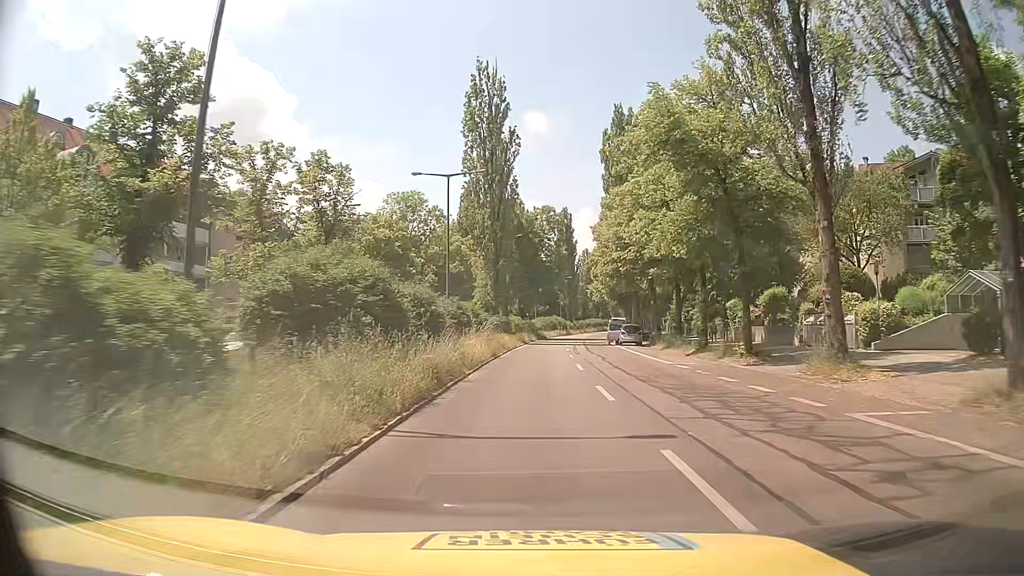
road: secondary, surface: asphalt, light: Day
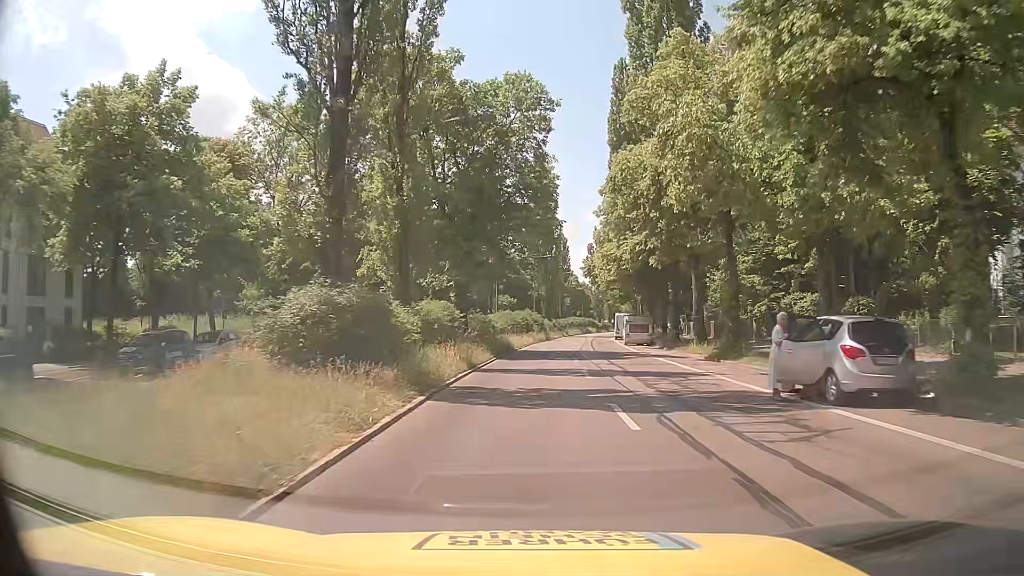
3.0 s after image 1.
(+0.8, +39.7) m; +3°
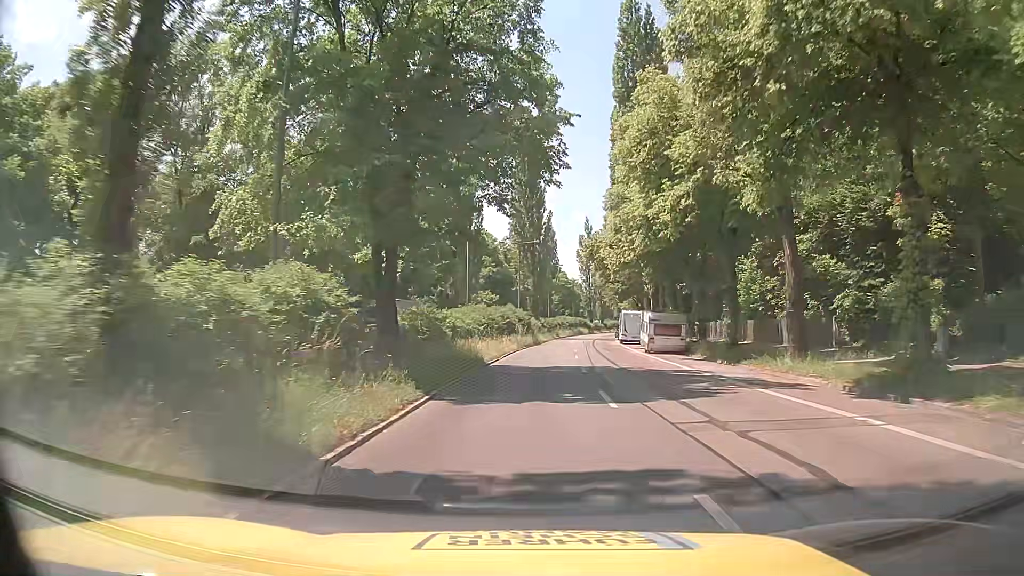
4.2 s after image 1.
(+0.1, +15.5) m; +2°
(0, +10) (0, +20) (0, +30) (+1, +40) (+1, +50) (+2, +60) (+3, +70) (+4, +80) (+5, +90) (+7, +100) m
